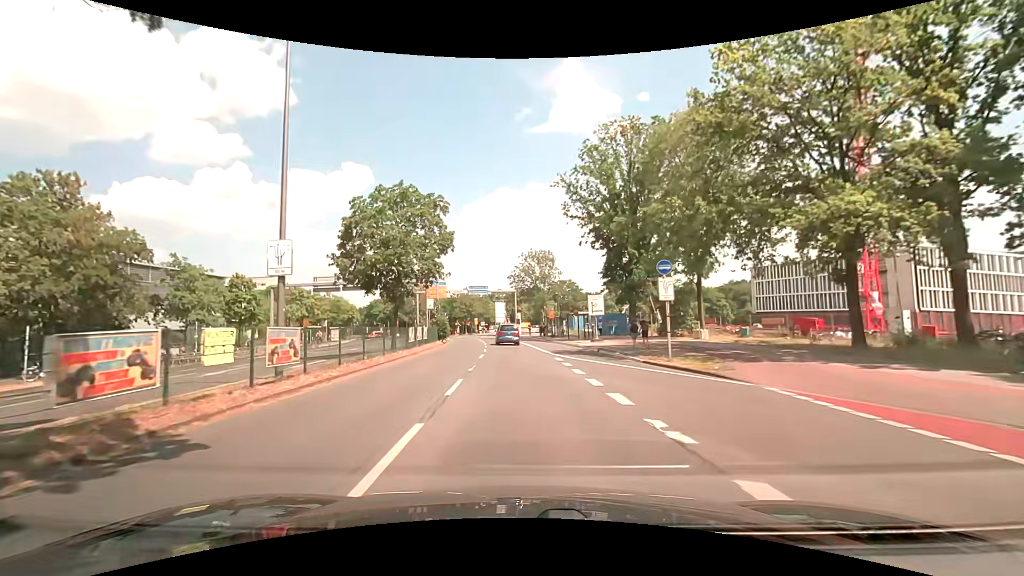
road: secondary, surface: asphalt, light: Day
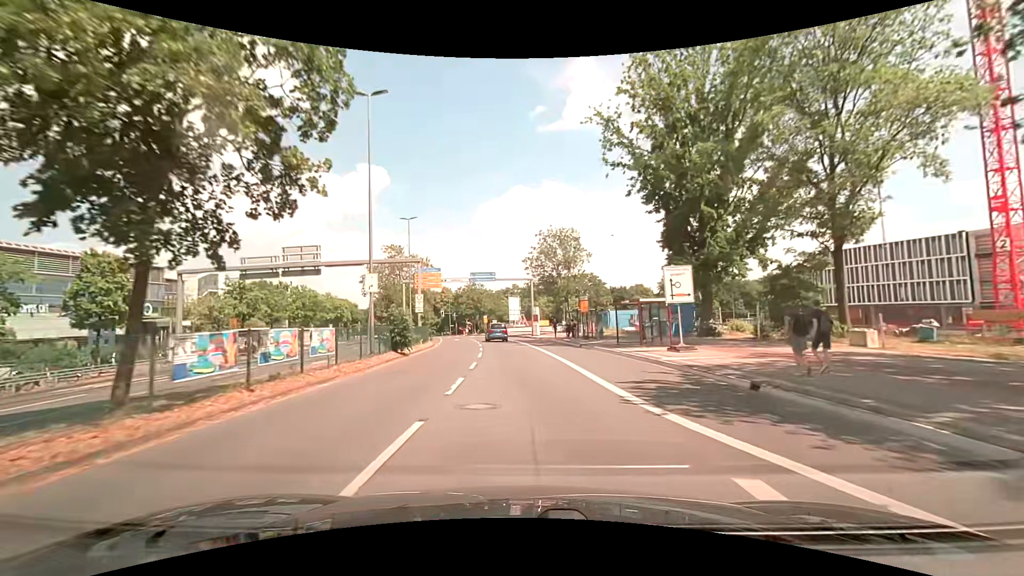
(-0.4, +18.2) m; -2°
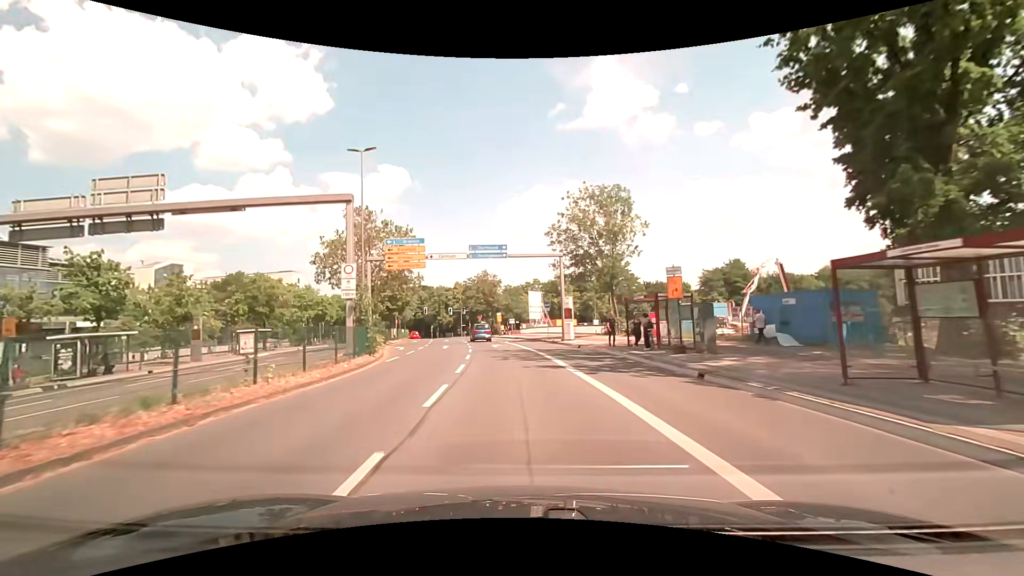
(-0.3, +19.9) m; -2°
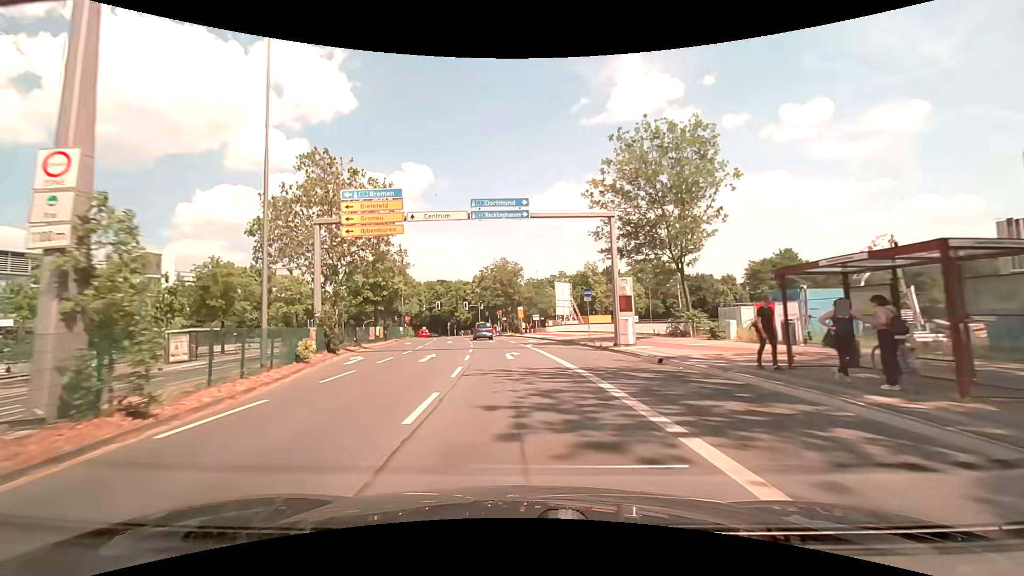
(-0.3, +13.8) m; -2°
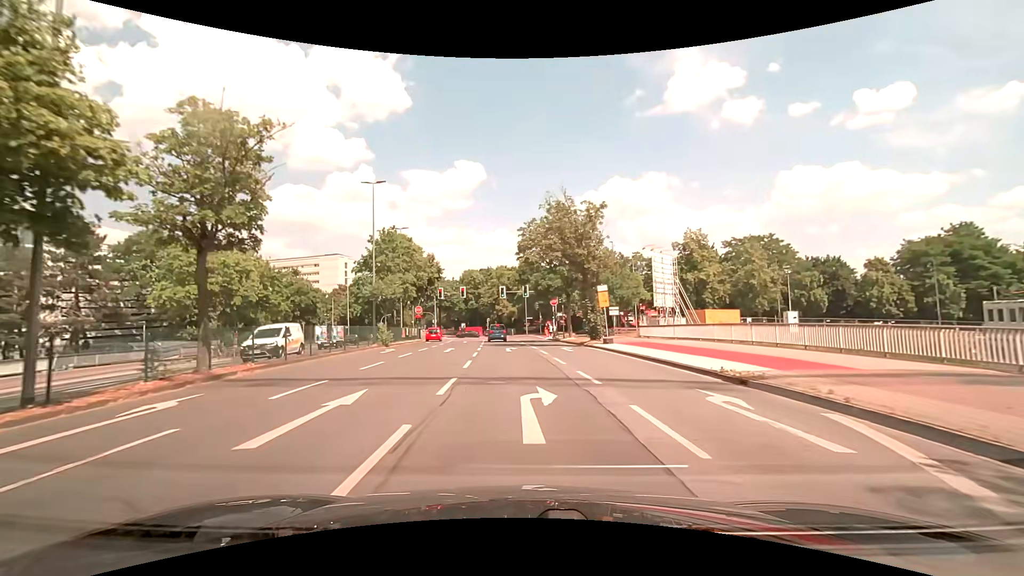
(-2.0, +33.2) m; -6°
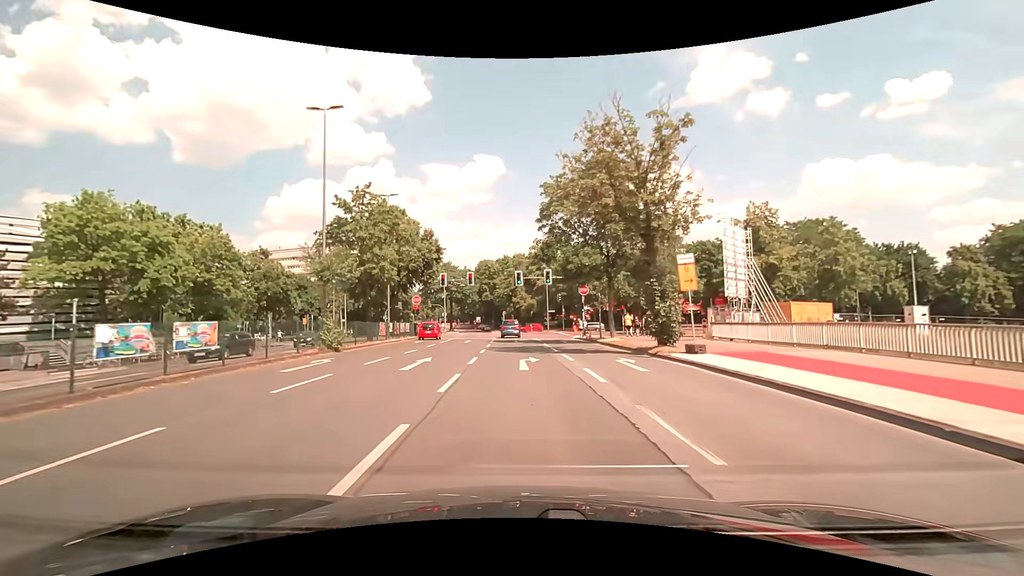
(-0.2, +12.4) m; -2°
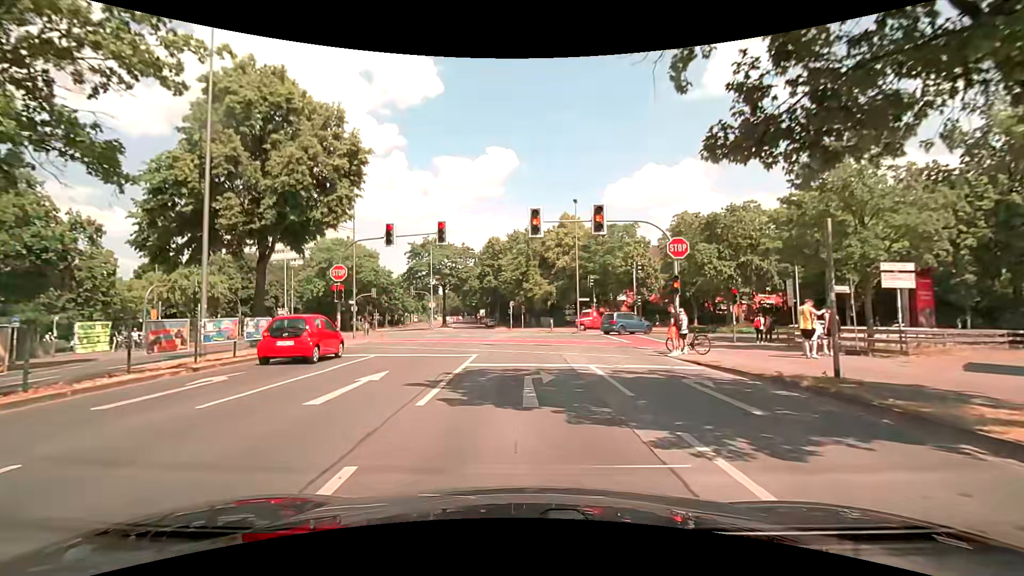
(-0.5, +25.5) m; -2°
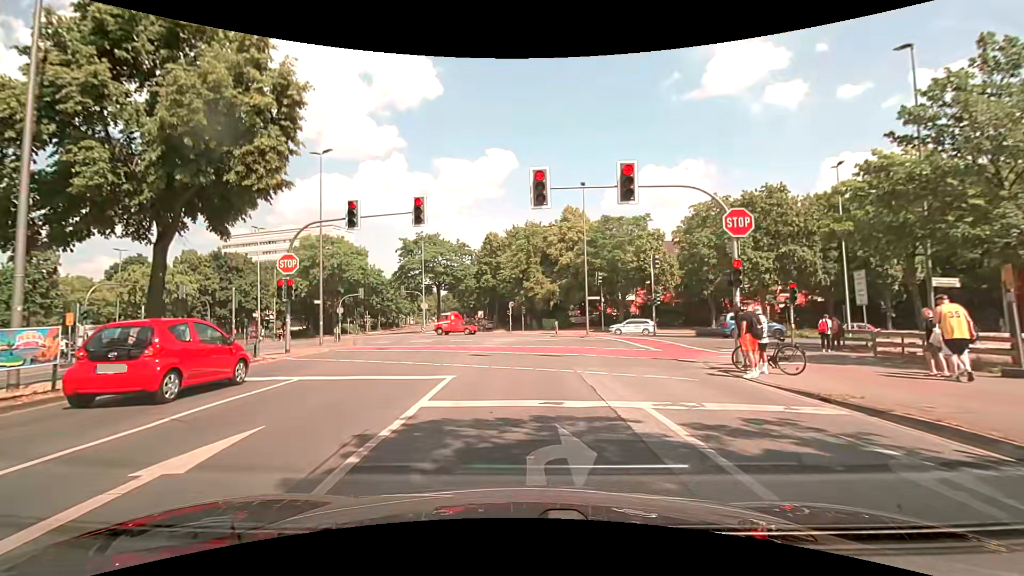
(+0.1, +5.8) m; -1°
